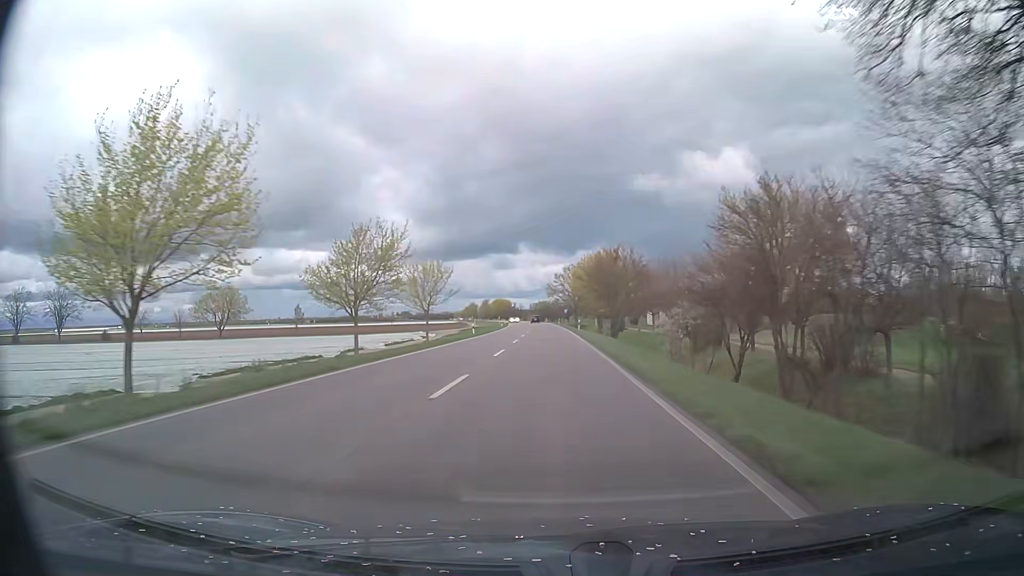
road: primary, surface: asphalt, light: Day
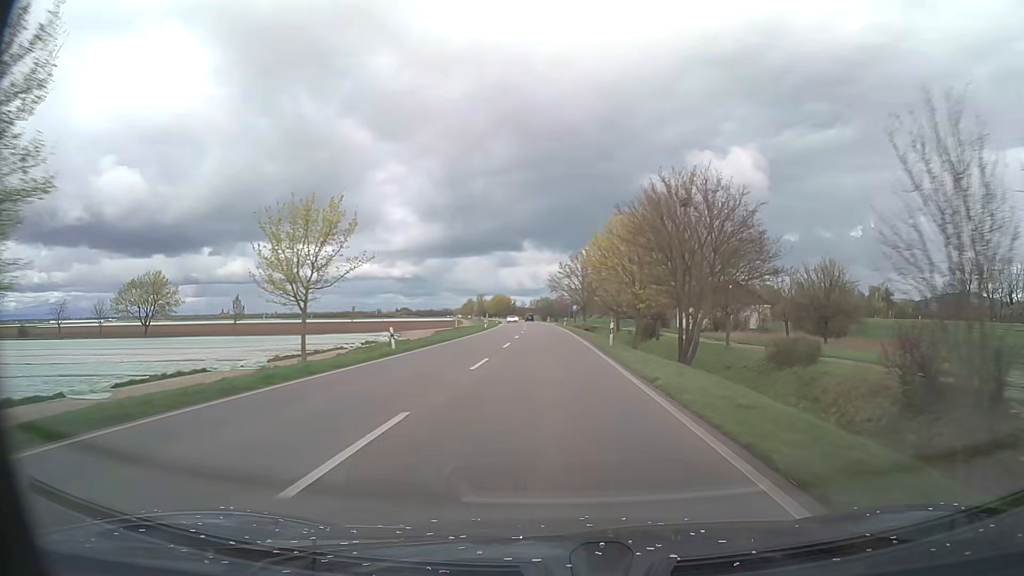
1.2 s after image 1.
(0.0, +30.0) m; 0°
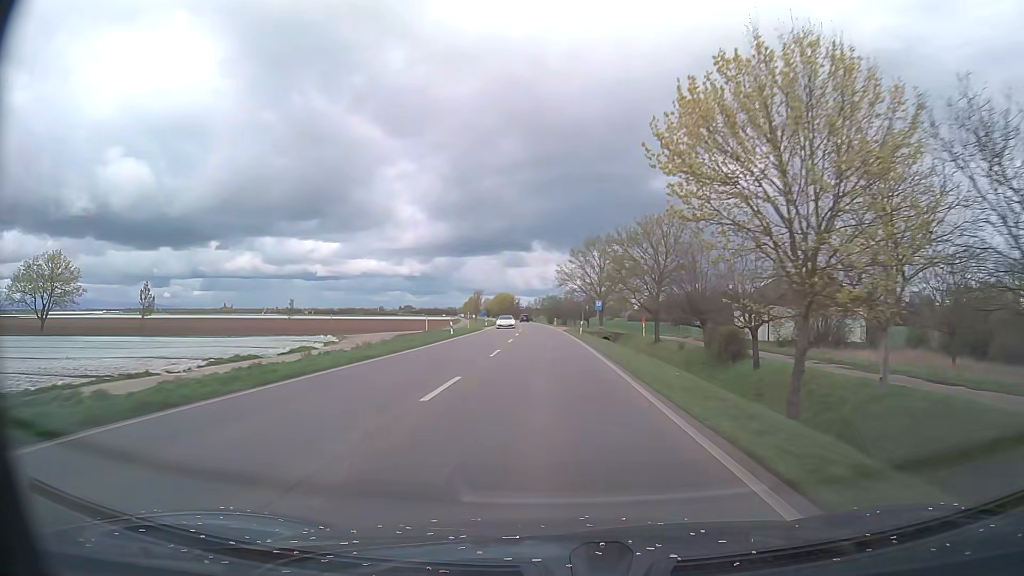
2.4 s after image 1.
(-0.2, +30.0) m; -1°
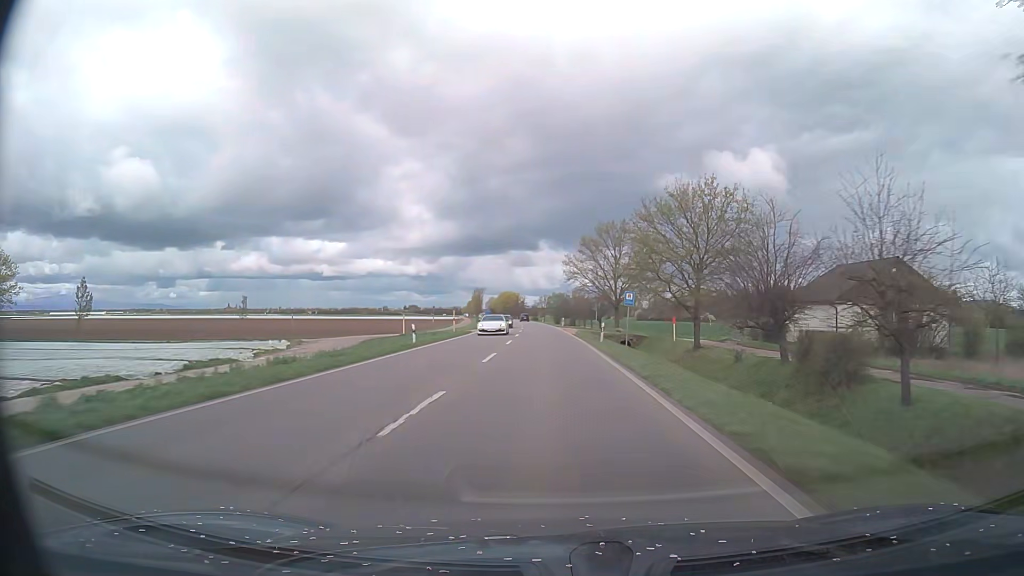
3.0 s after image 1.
(0.0, +15.0) m; -1°
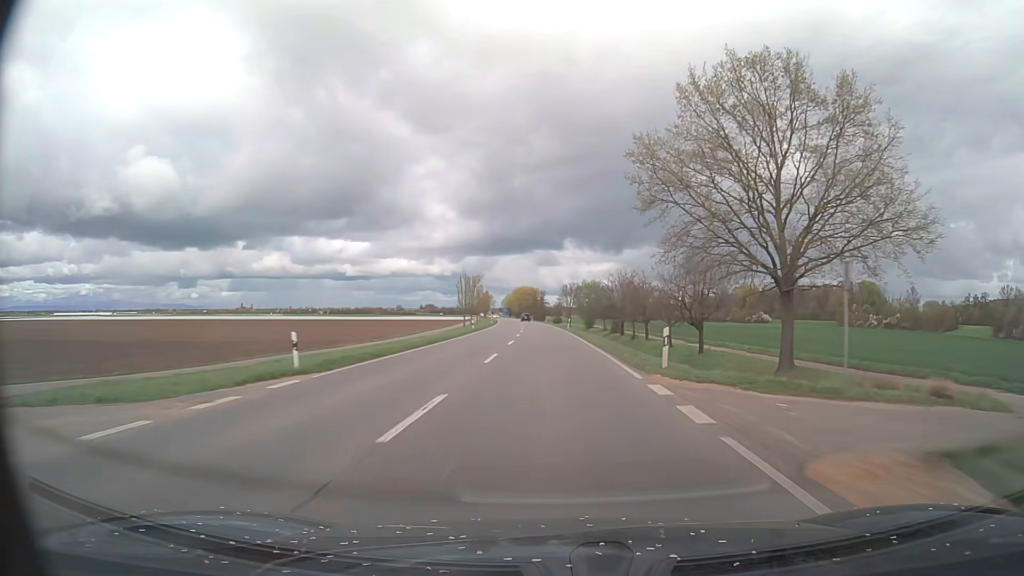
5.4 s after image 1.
(-0.7, +59.9) m; -2°
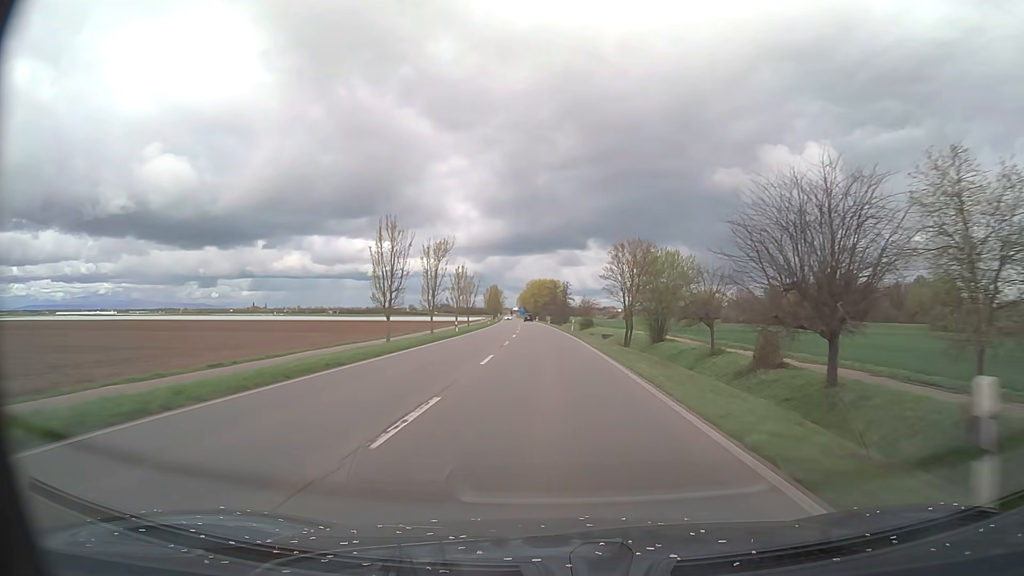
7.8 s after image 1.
(-1.0, +59.9) m; -2°
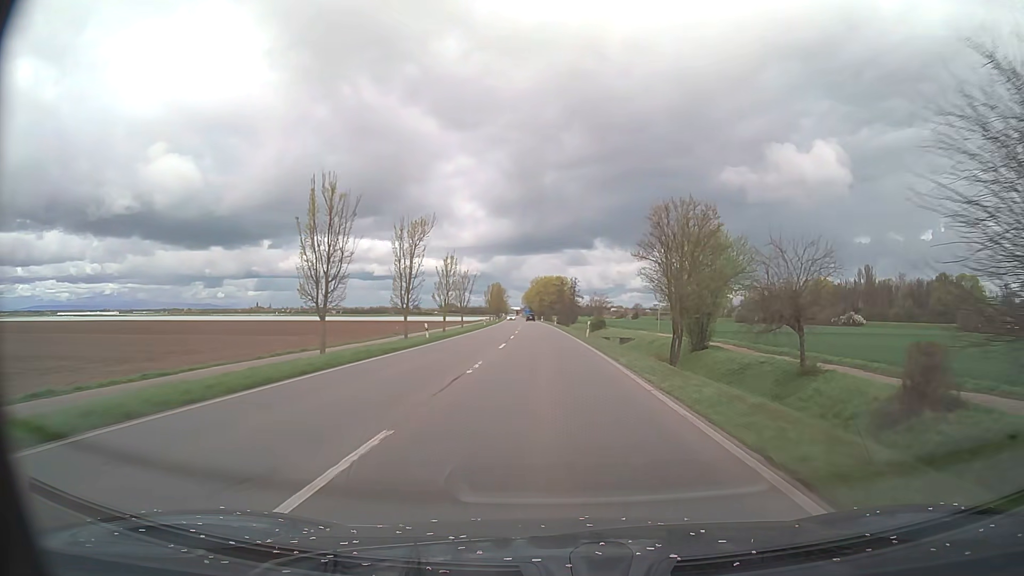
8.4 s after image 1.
(-0.1, +15.0) m; -1°
